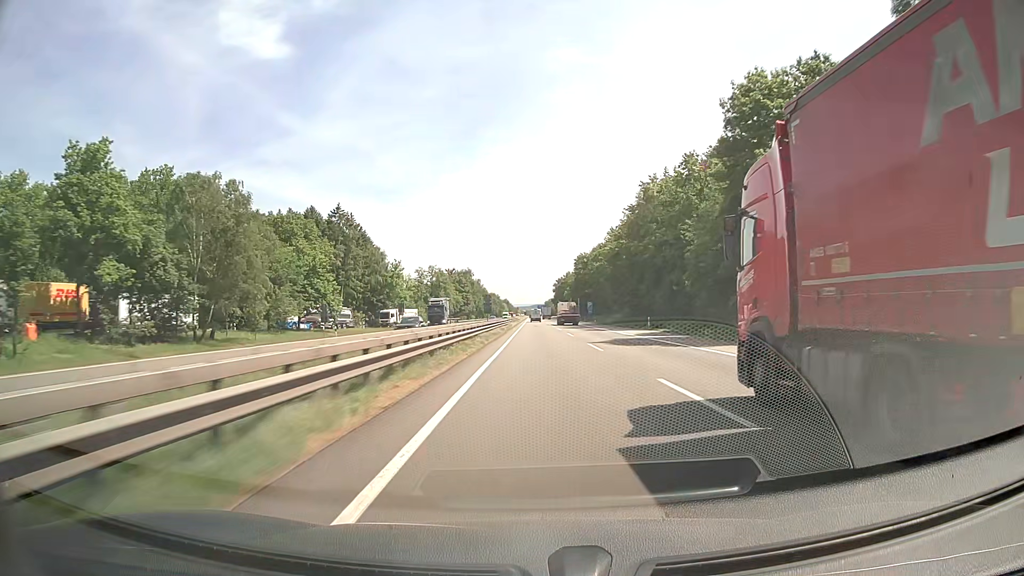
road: motorway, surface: asphalt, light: Day
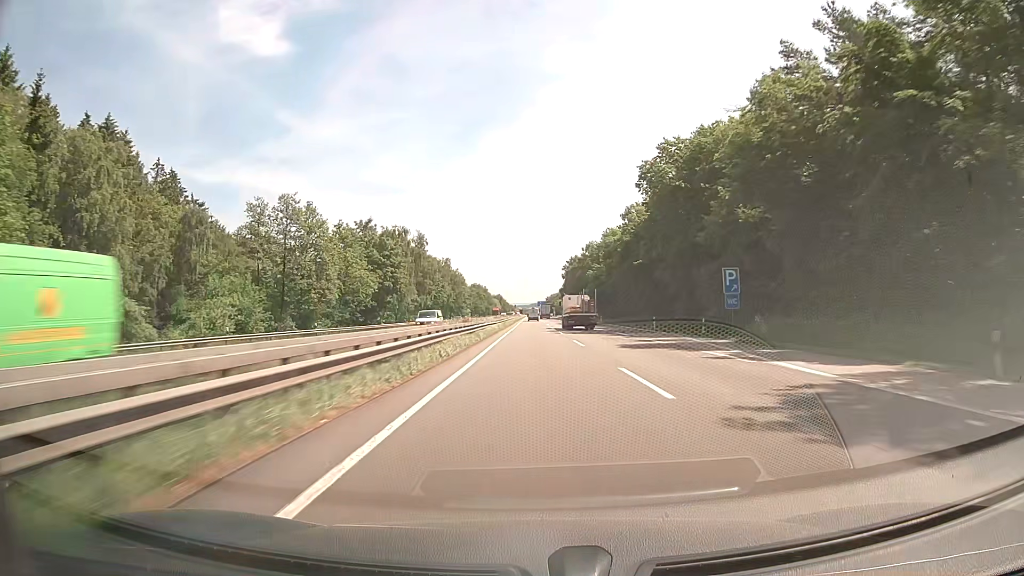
(+0.2, +103.1) m; 0°
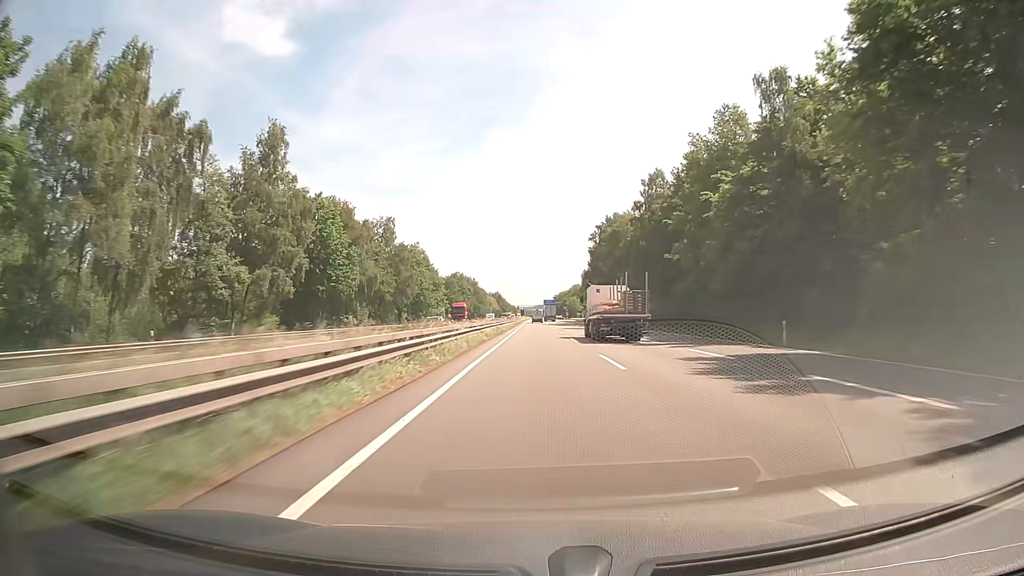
(-0.4, +82.5) m; 0°
(0, +10) (0, +20) (0, +30) (0, +40) (0, +50) (0, +60) (0, +70) (0, +80) (0, +90) (0, +100) m
